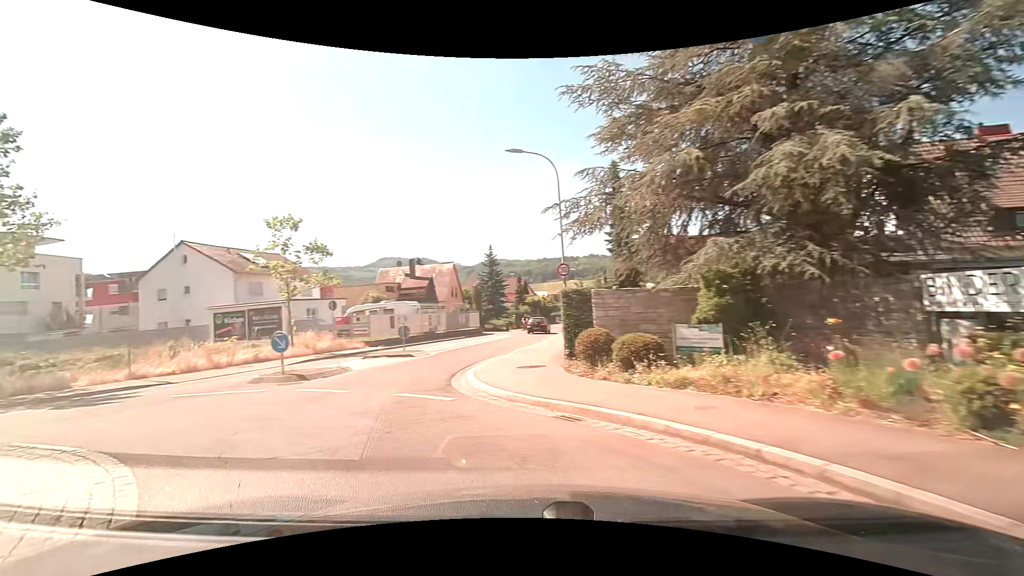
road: tertiary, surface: asphalt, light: Day
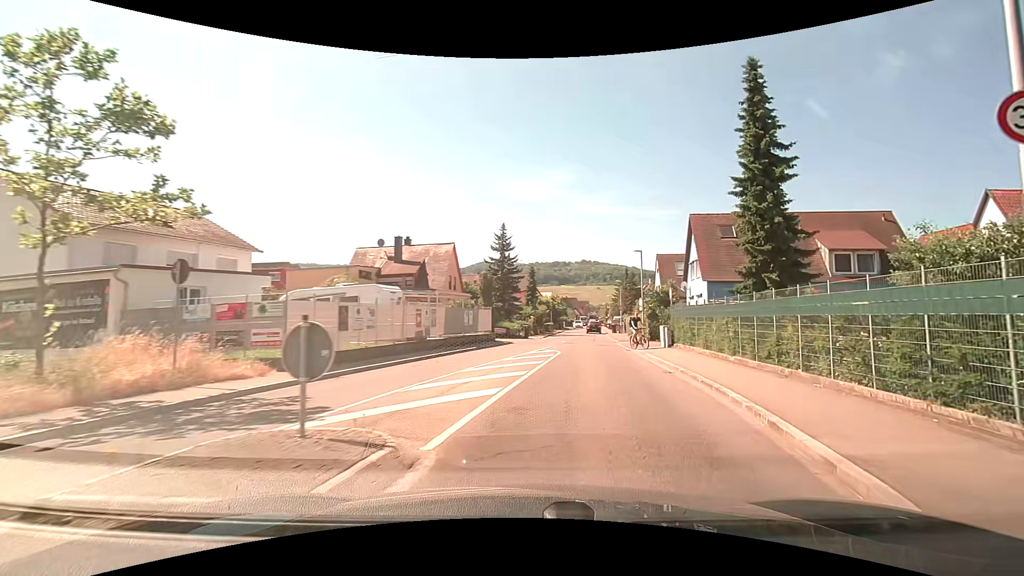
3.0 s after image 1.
(-3.3, +17.4) m; +2°
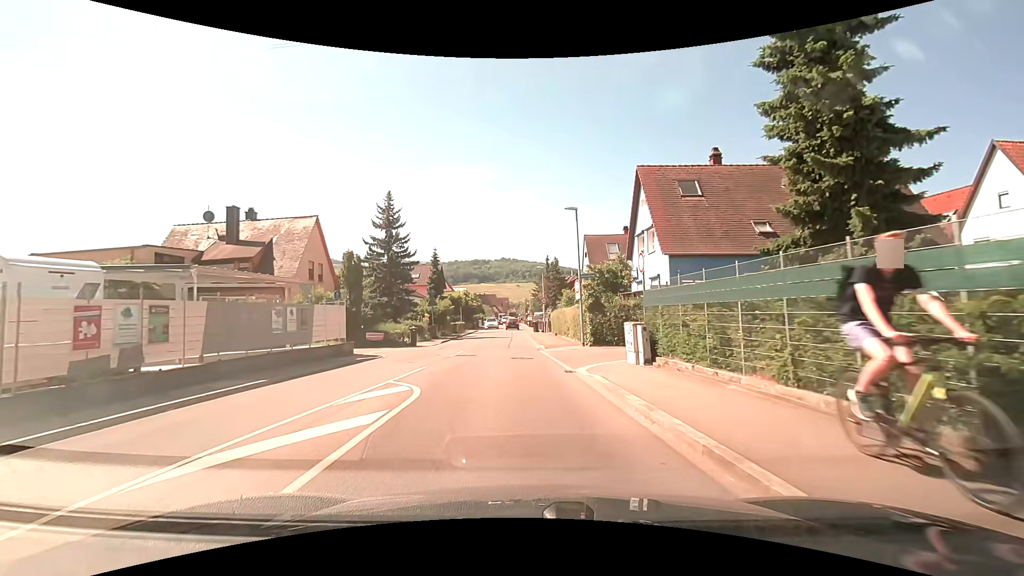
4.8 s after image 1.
(+1.7, +12.6) m; +9°
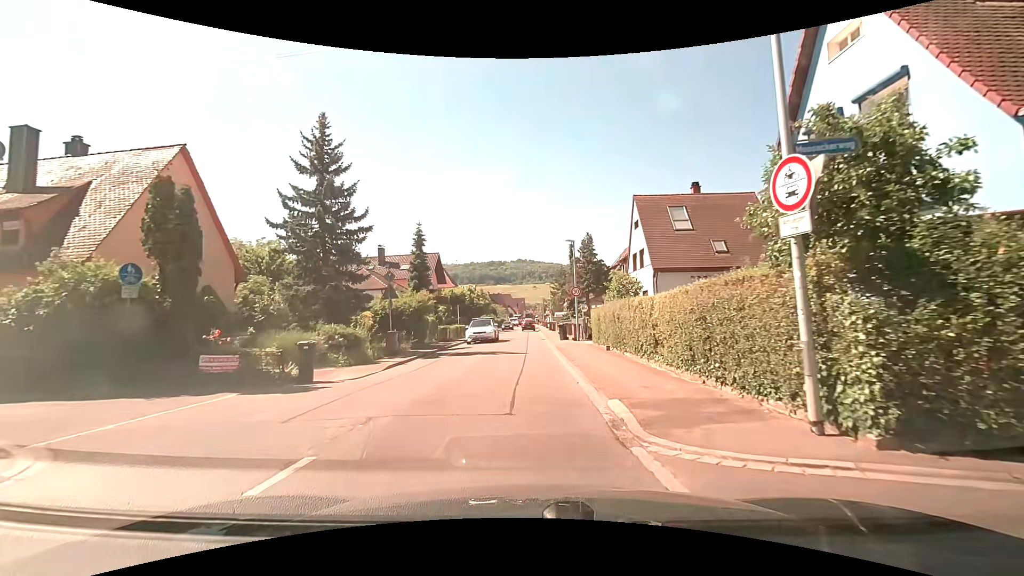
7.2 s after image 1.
(-0.3, +16.4) m; -2°
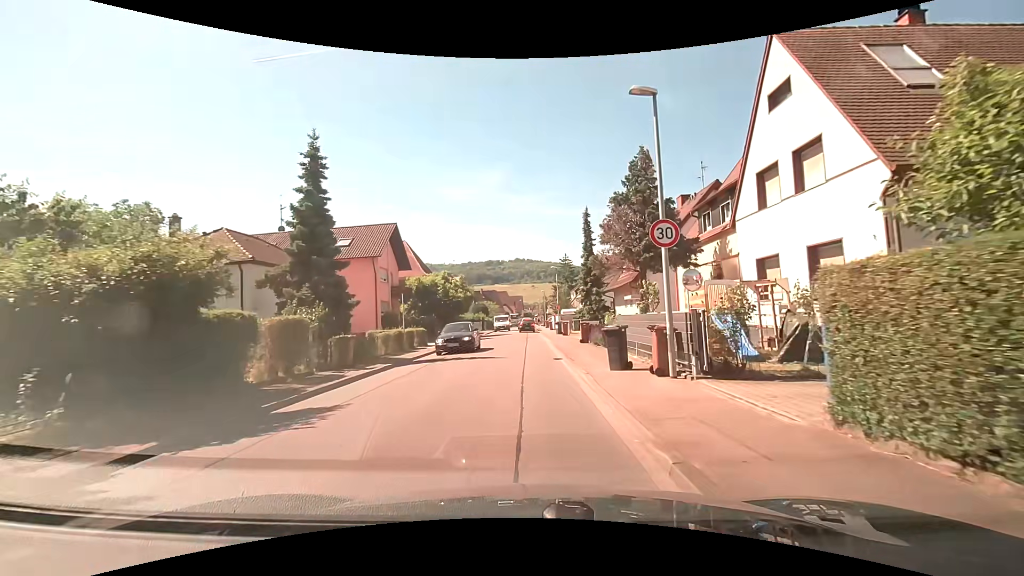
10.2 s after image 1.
(+0.1, +19.7) m; 0°
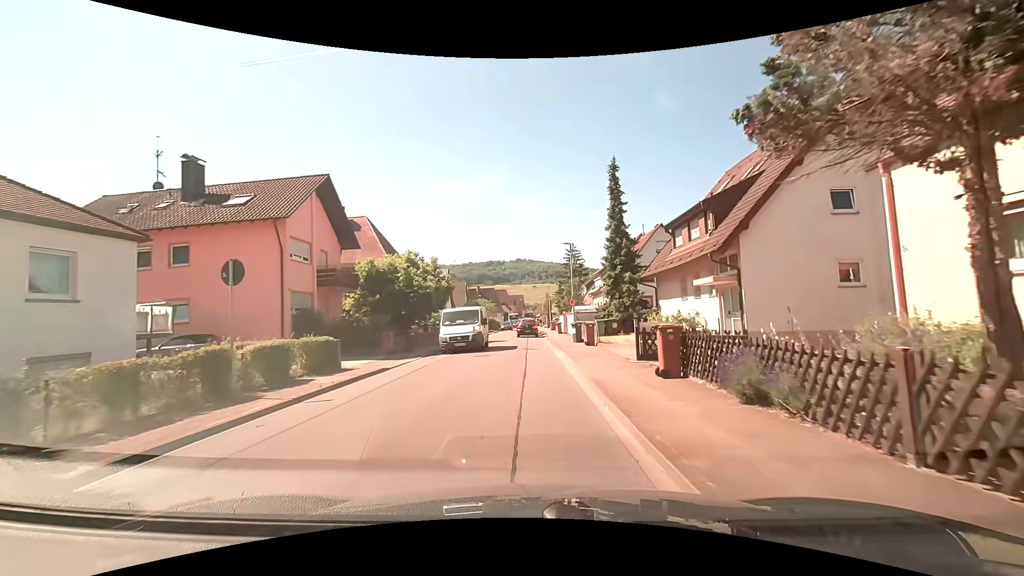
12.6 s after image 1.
(+0.1, +15.0) m; 0°
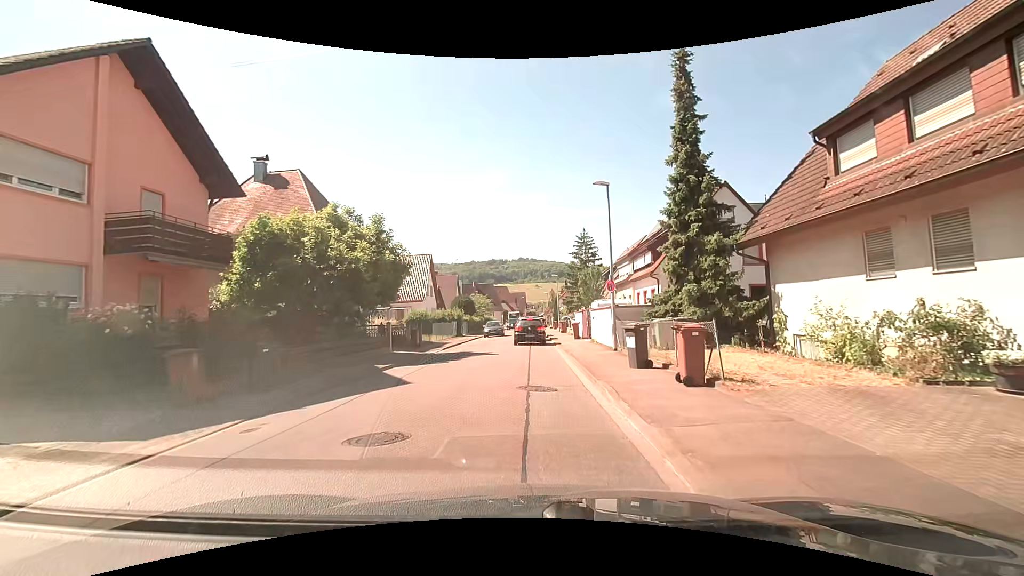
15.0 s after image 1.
(0.0, +14.0) m; 0°
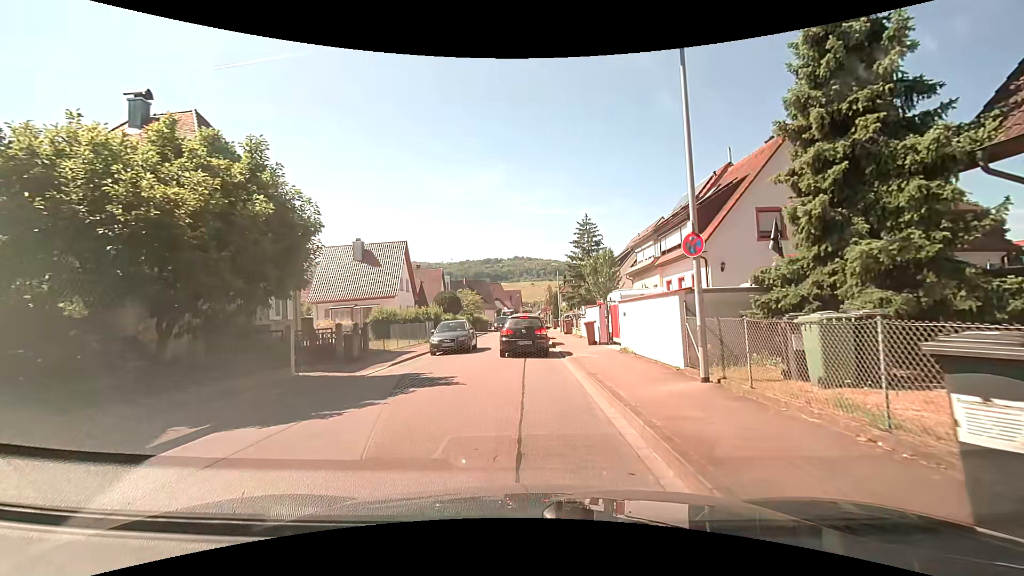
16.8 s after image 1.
(+0.1, +9.3) m; +1°
(0, +10) (0, +20) (-1, +30) (-1, +40) (-1, +50) (-1, +60) (-1, +70) (-1, +80) (-2, +90) (-2, +100) m
